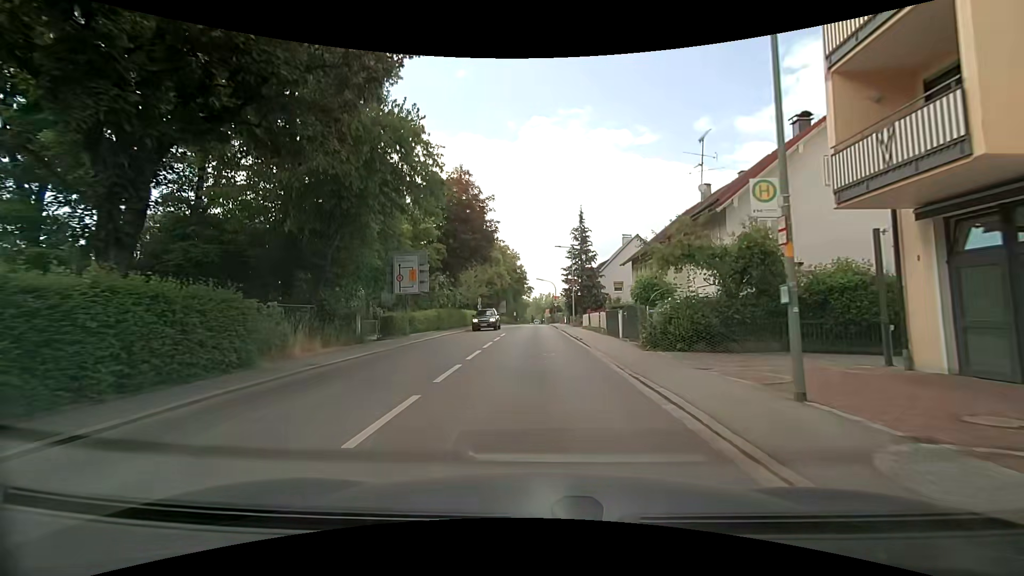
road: secondary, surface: asphalt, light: Day
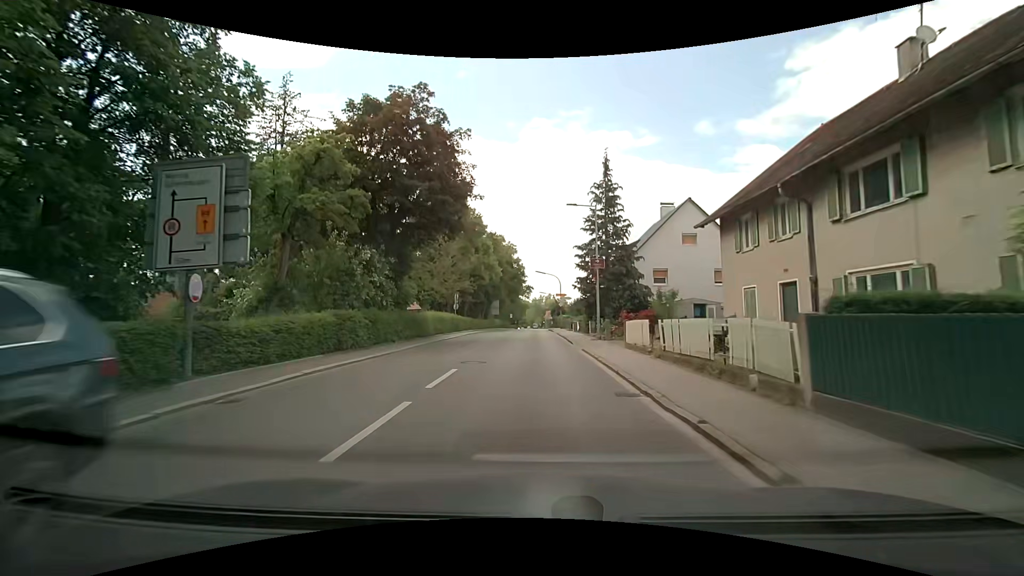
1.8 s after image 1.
(-0.1, +18.4) m; 0°
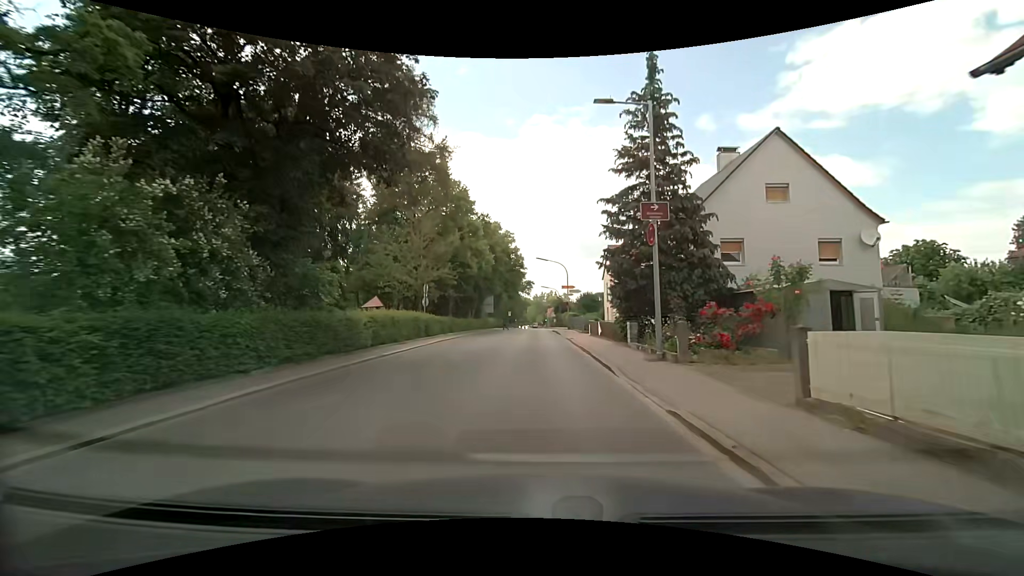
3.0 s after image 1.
(-0.1, +12.9) m; 0°
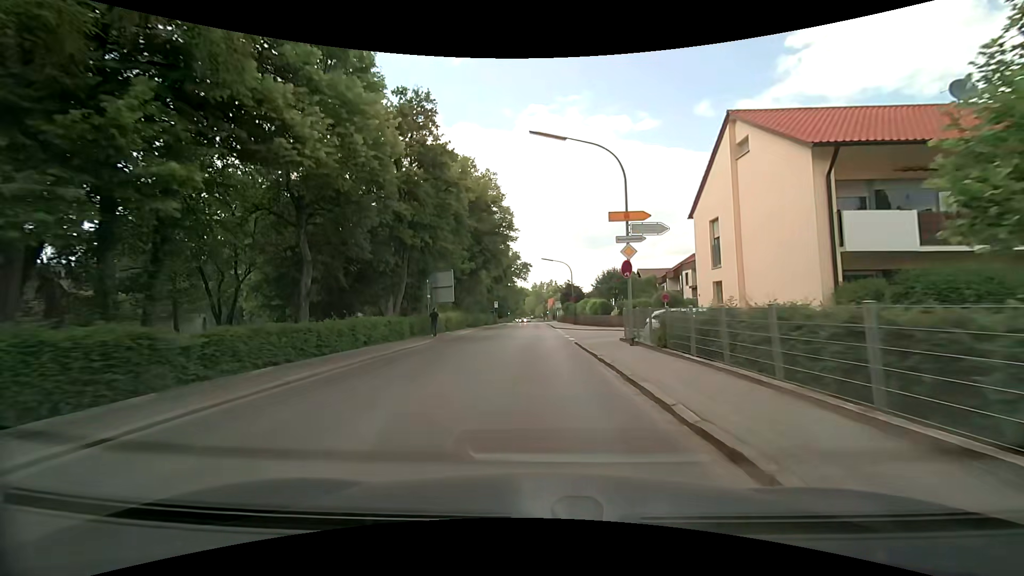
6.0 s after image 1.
(-0.2, +34.7) m; 0°
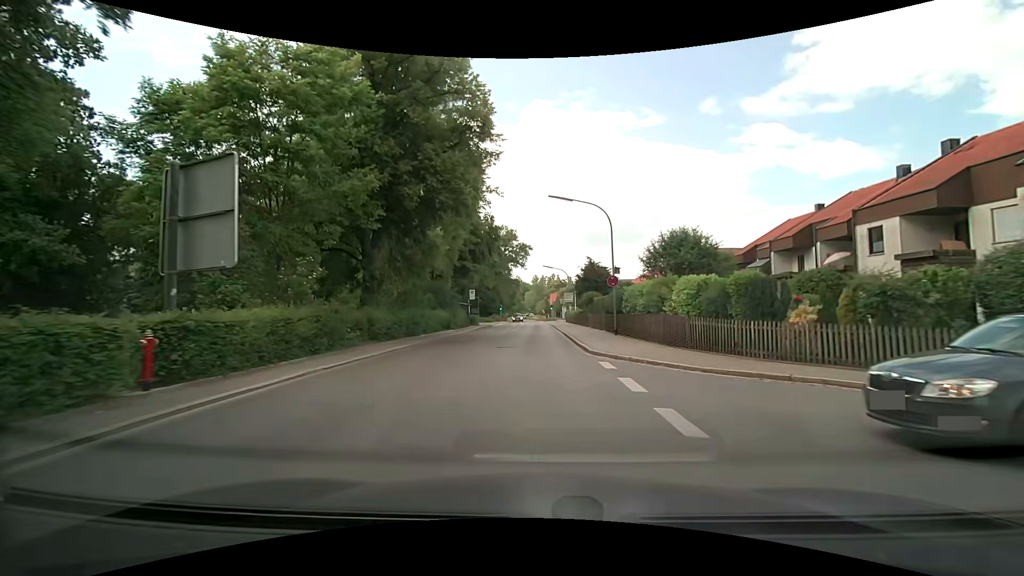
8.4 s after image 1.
(0.0, +28.8) m; +1°
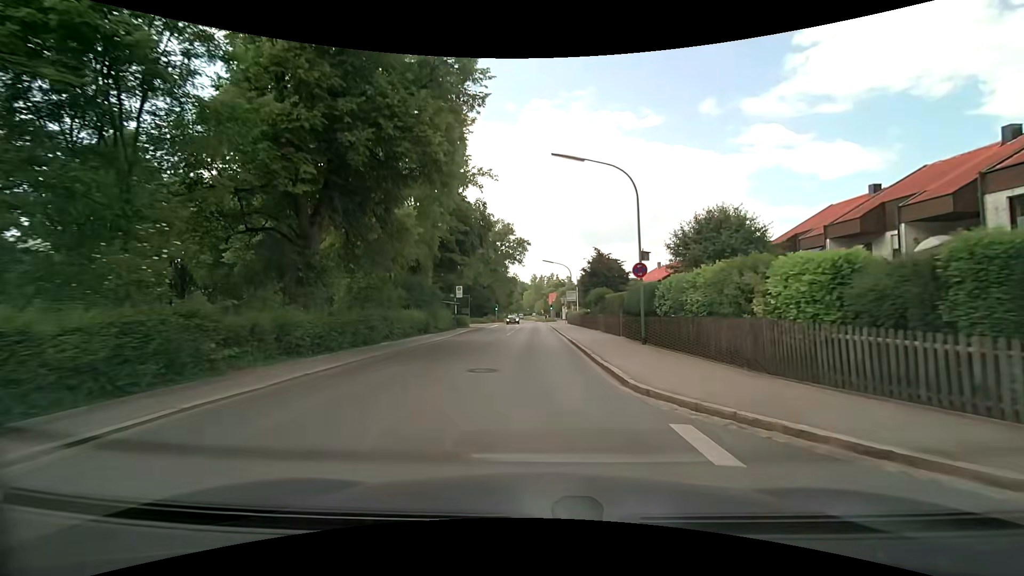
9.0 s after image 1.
(-0.1, +7.1) m; 0°
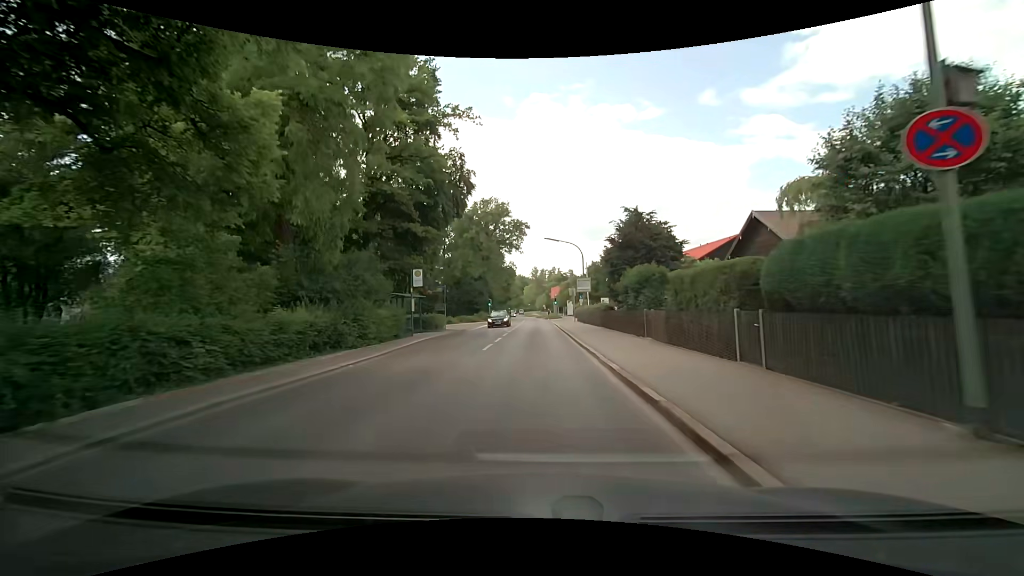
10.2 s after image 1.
(0.0, +14.2) m; -1°
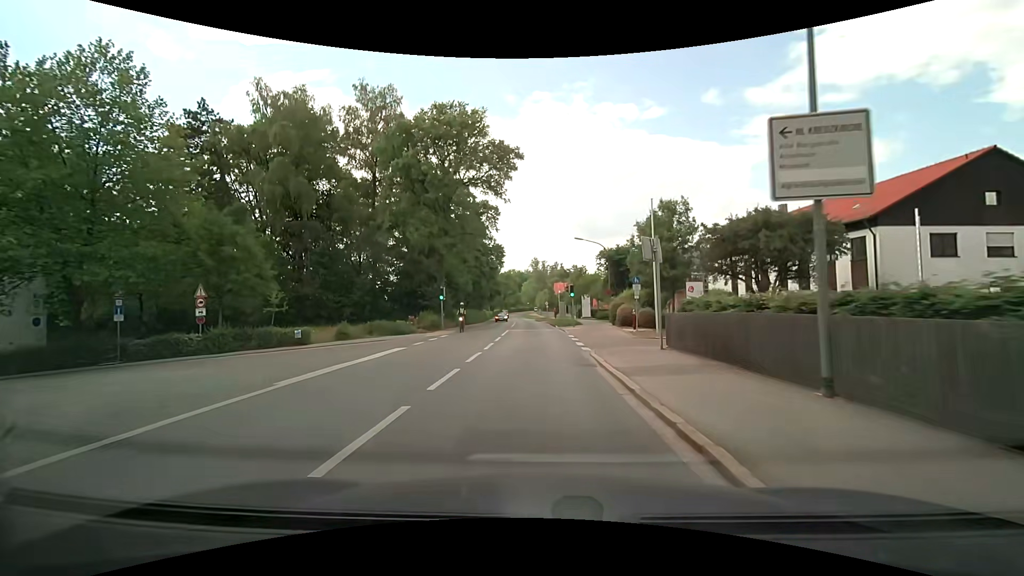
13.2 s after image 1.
(+0.3, +35.5) m; 0°
(0, +10) (0, +20) (0, +30) (0, +40) (0, +50) (0, +60) (-1, +70) (-1, +80) (-2, +90) (-2, +100) m
